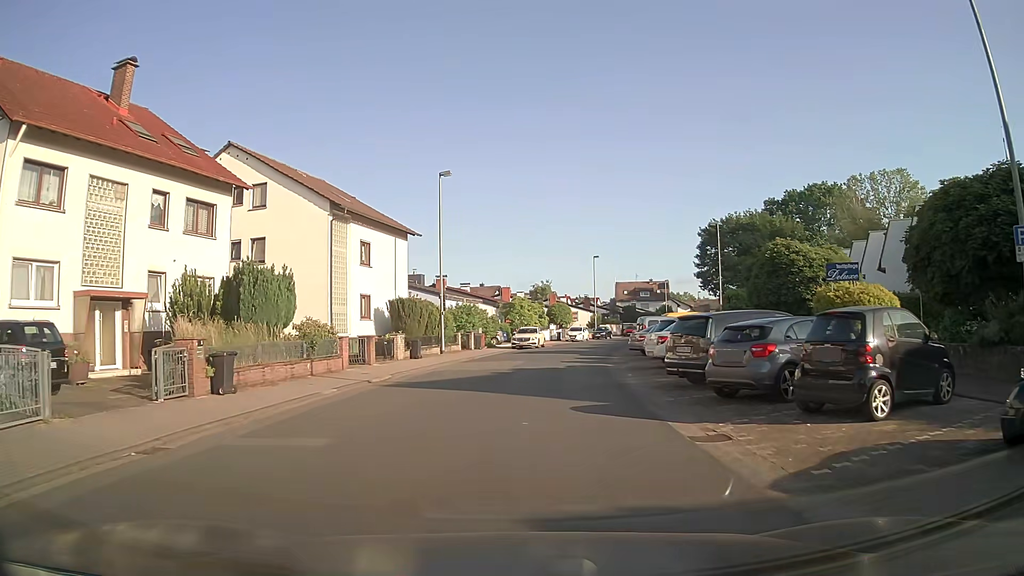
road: residential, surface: asphalt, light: Day
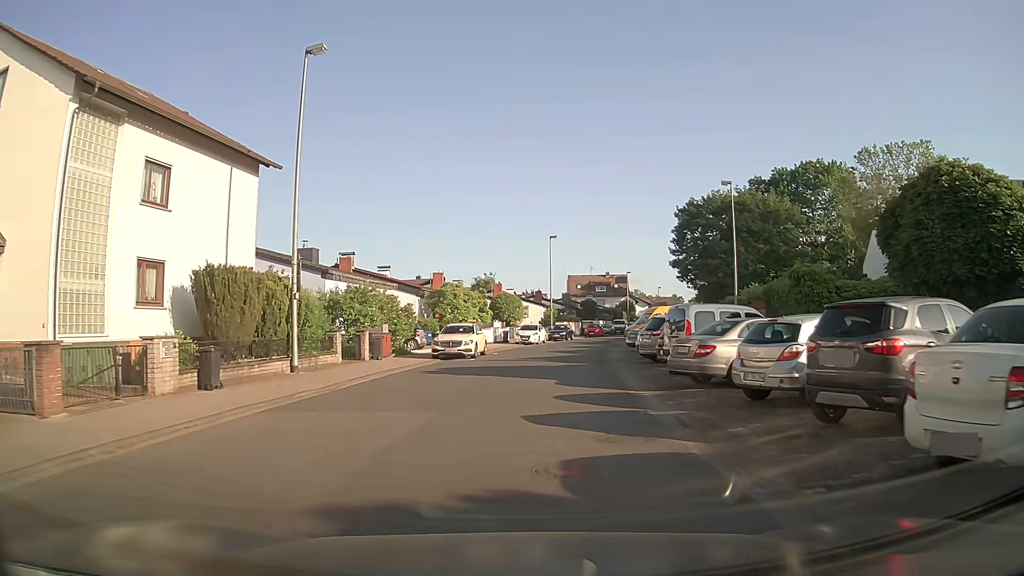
(+0.6, +17.7) m; +5°
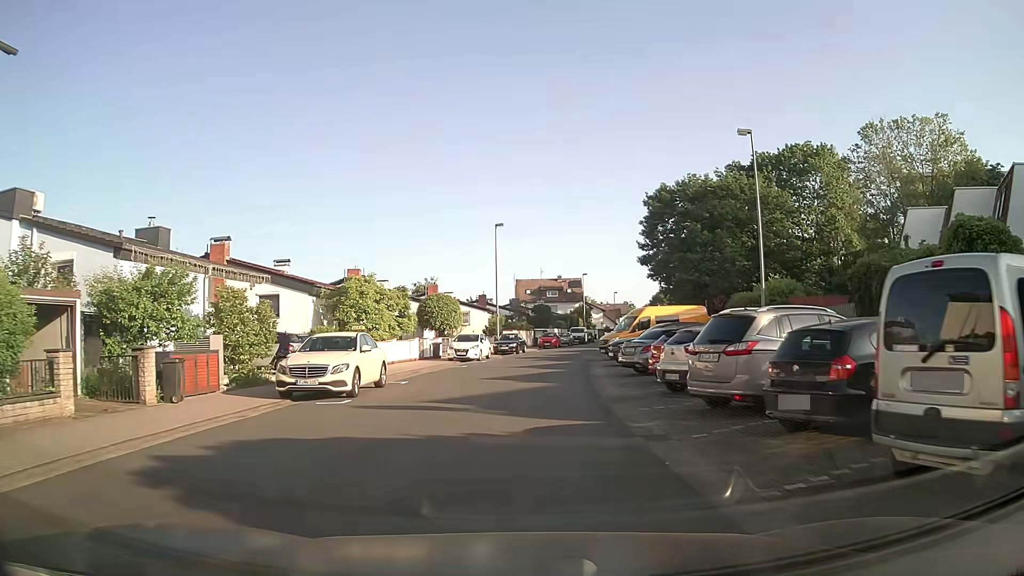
(+0.5, +13.3) m; +4°
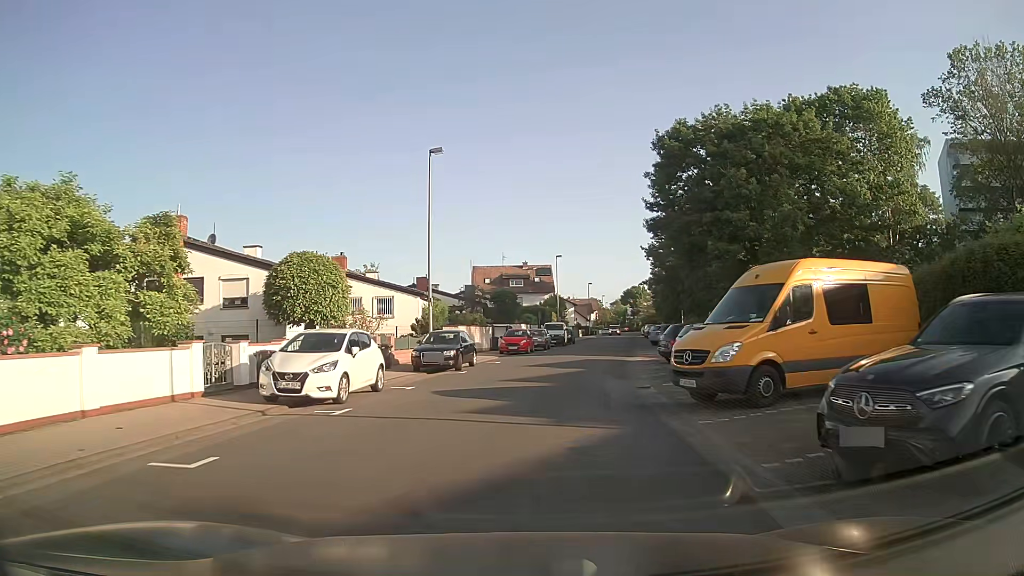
(+0.8, +22.4) m; +4°
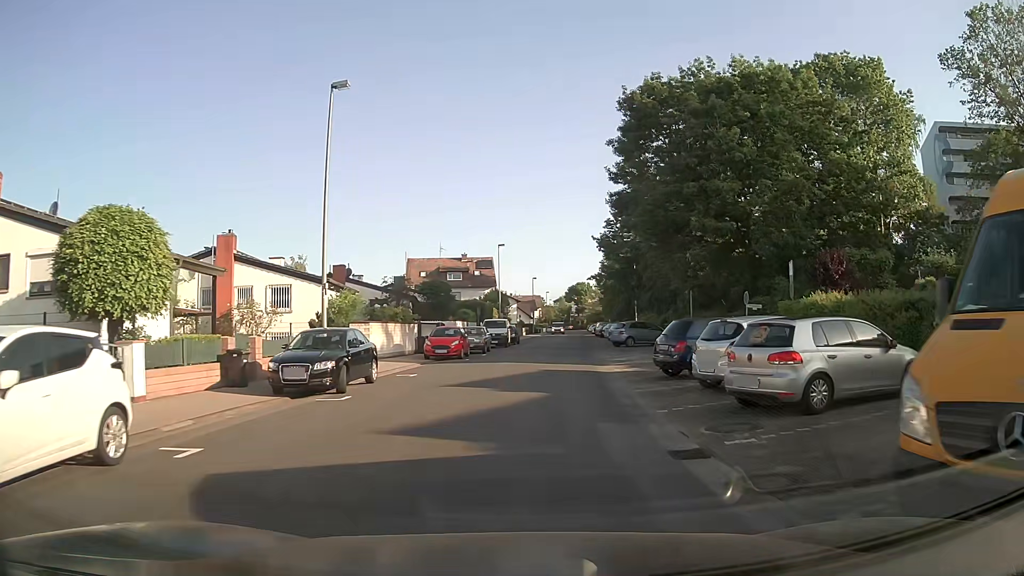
(+0.3, +9.2) m; +4°
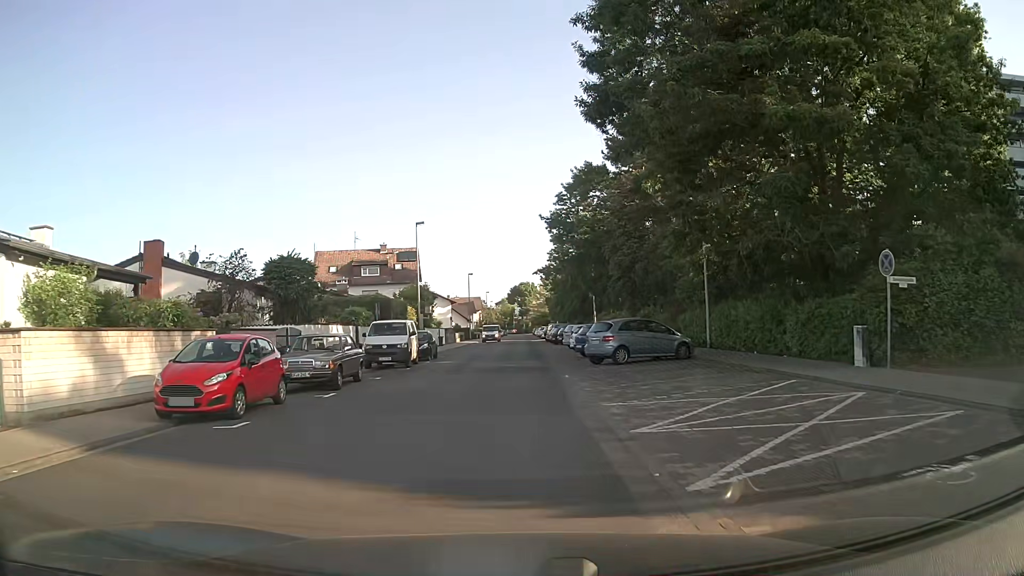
(+1.4, +18.7) m; +5°
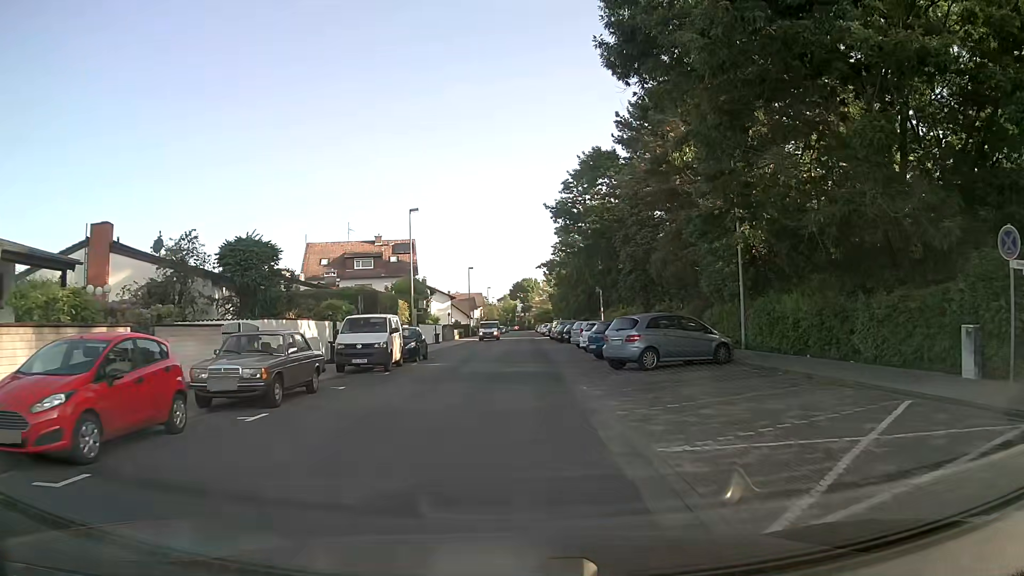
(0.0, +4.7) m; 0°
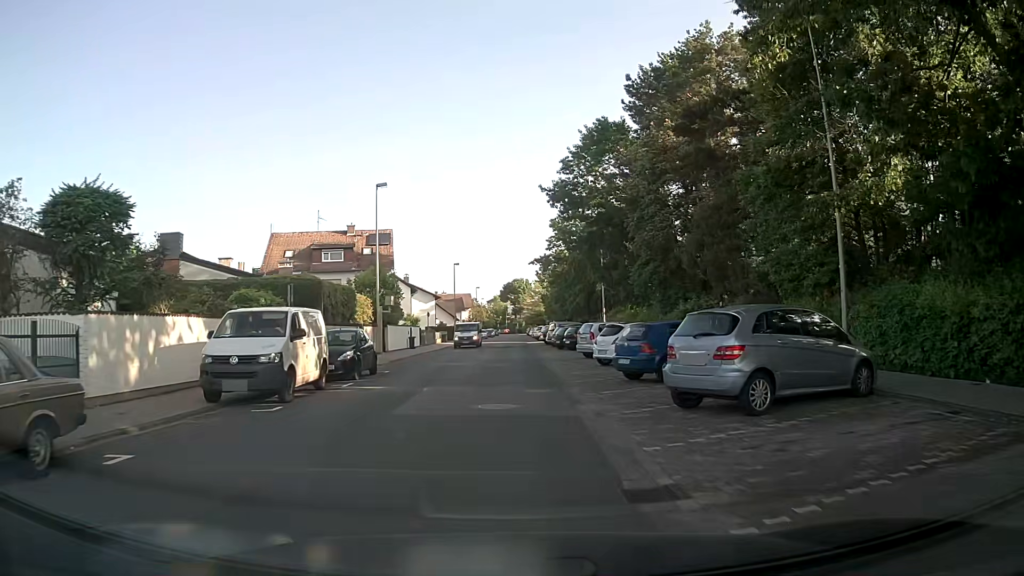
(+0.1, +9.5) m; +1°
(0, +10) (0, +20) (0, +30) (0, +40) (0, +50) (0, +60) (0, +70) (0, +80) (+1, +90) (+1, +100) m
